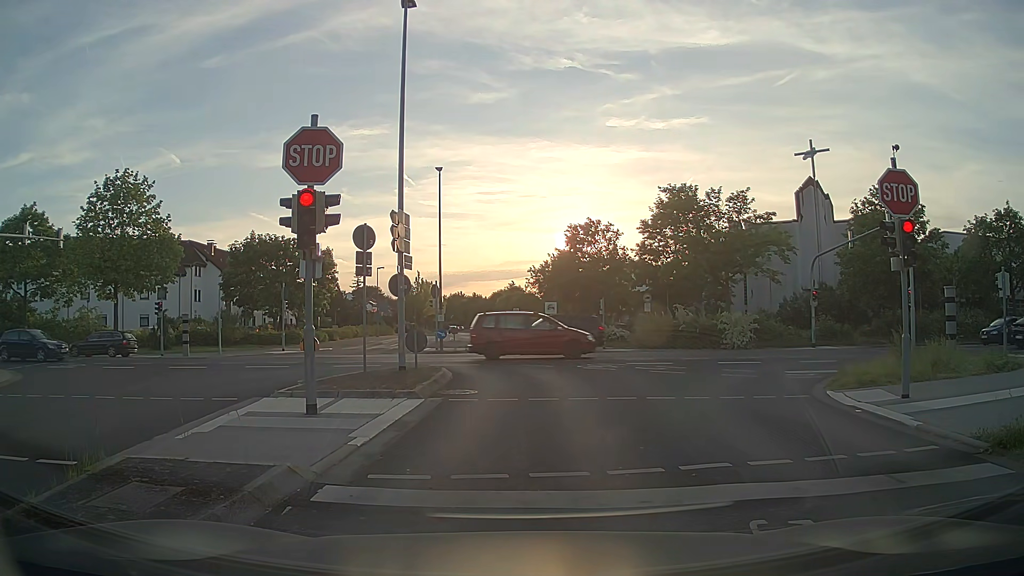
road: residential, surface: asphalt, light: Day
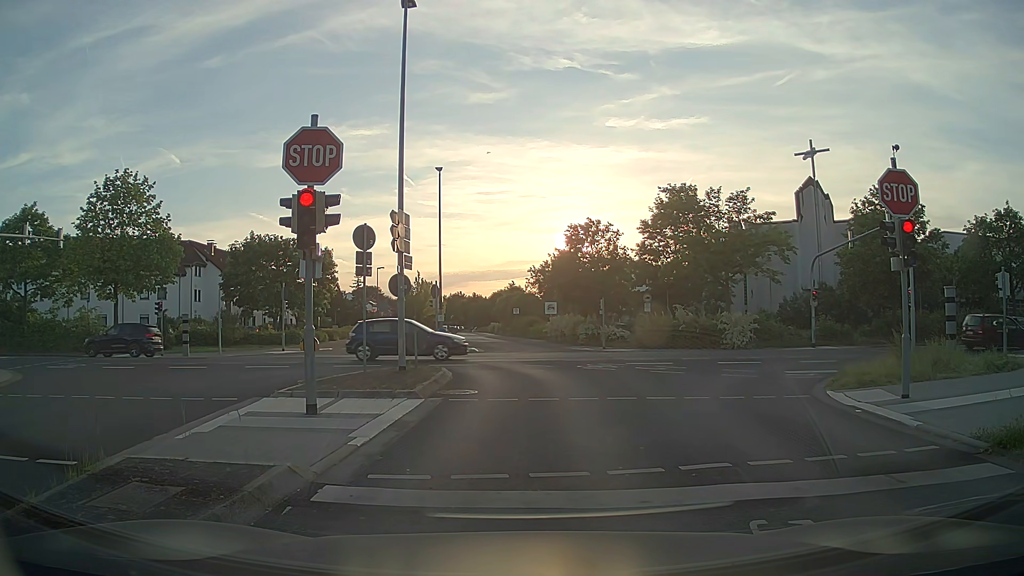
(0.0, 0.0) m; 0°
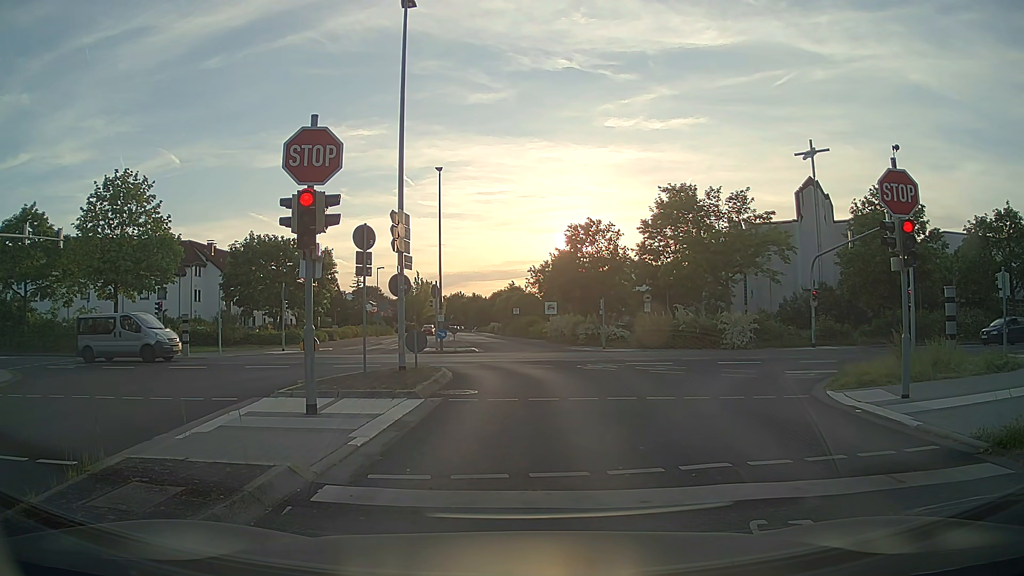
(0.0, 0.0) m; 0°
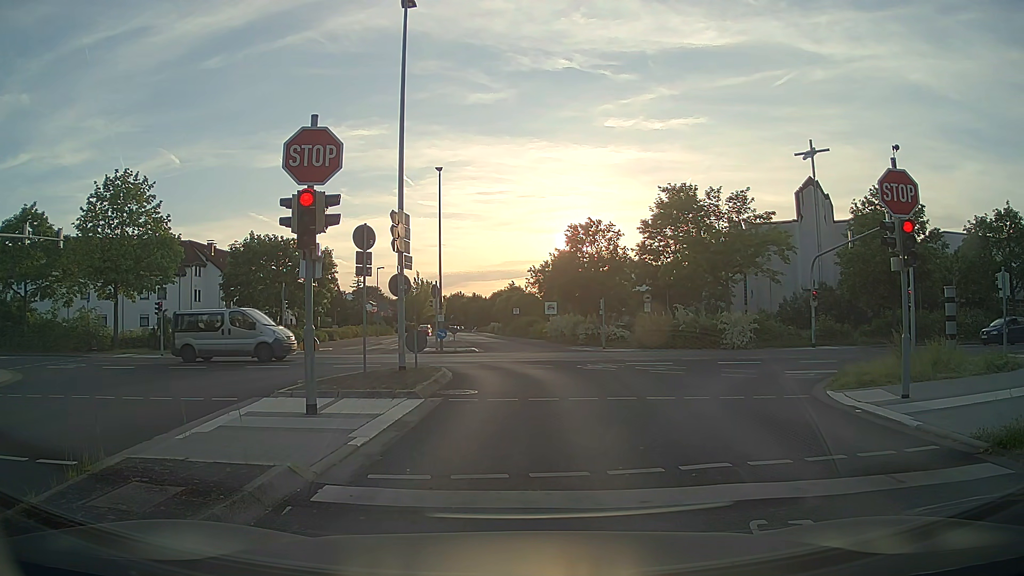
(0.0, 0.0) m; 0°
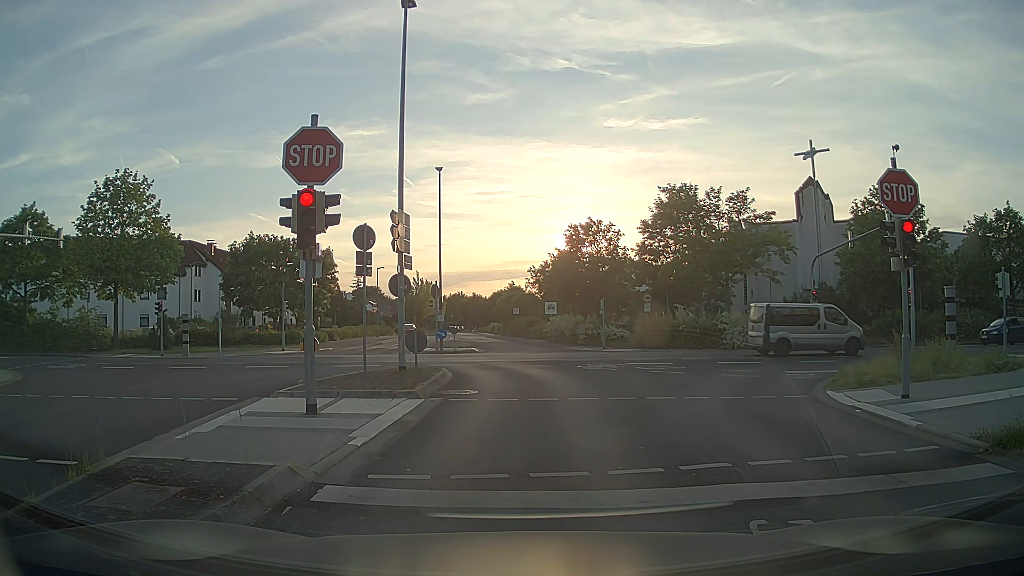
(0.0, 0.0) m; 0°
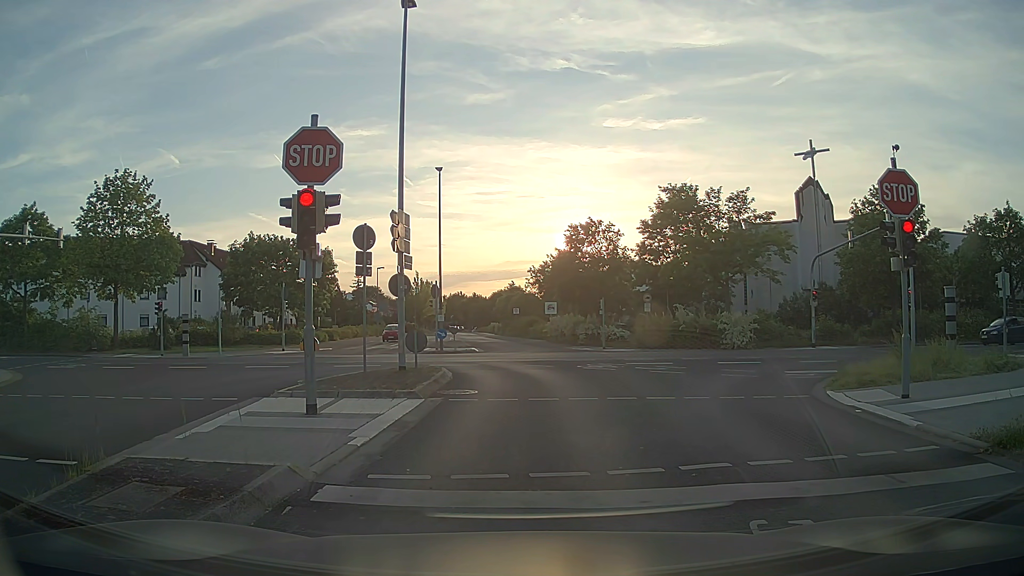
(0.0, 0.0) m; 0°
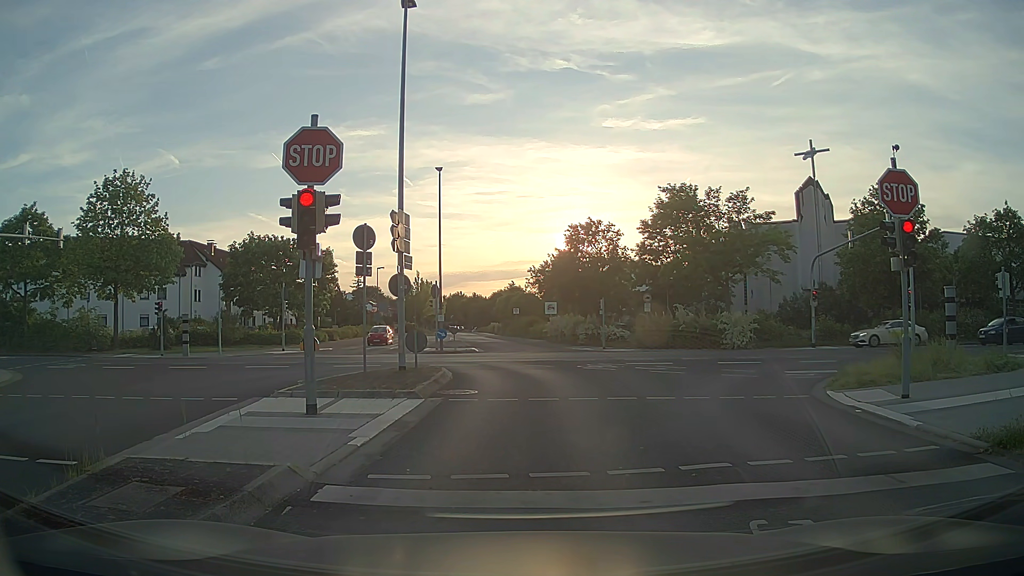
(0.0, 0.0) m; 0°
